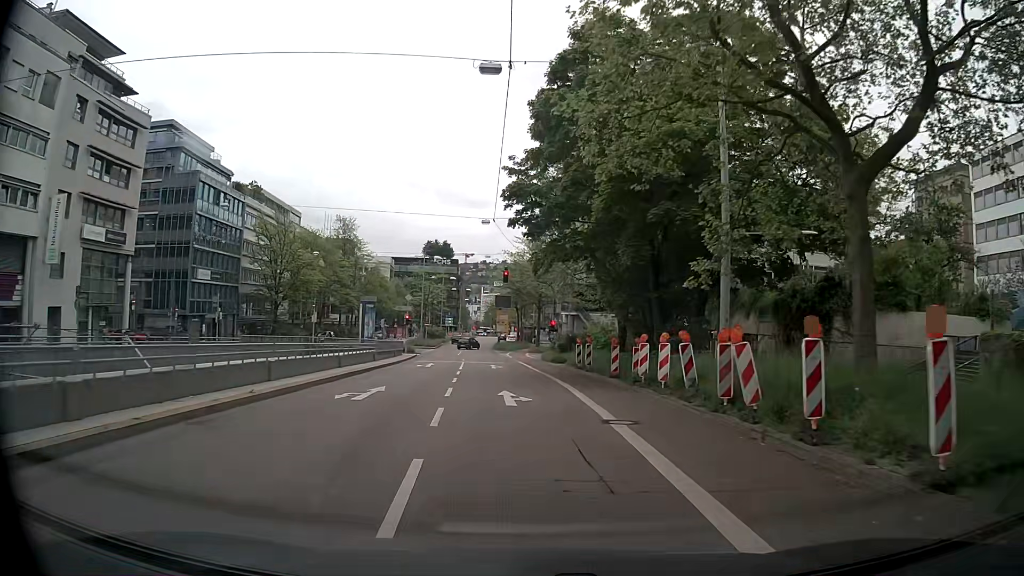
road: secondary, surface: asphalt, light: Day
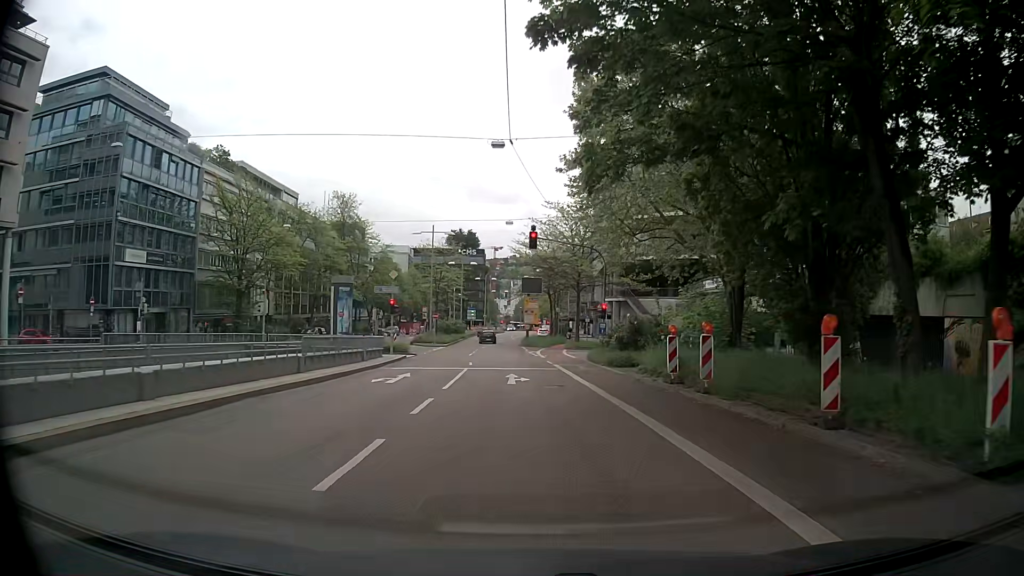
(-0.3, +17.1) m; -2°
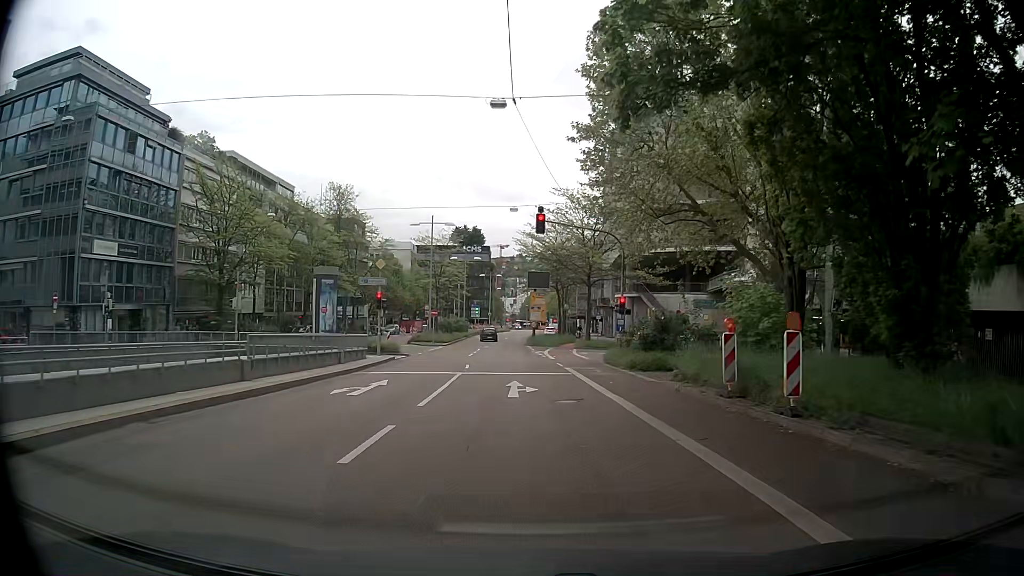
(0.0, +4.8) m; 0°
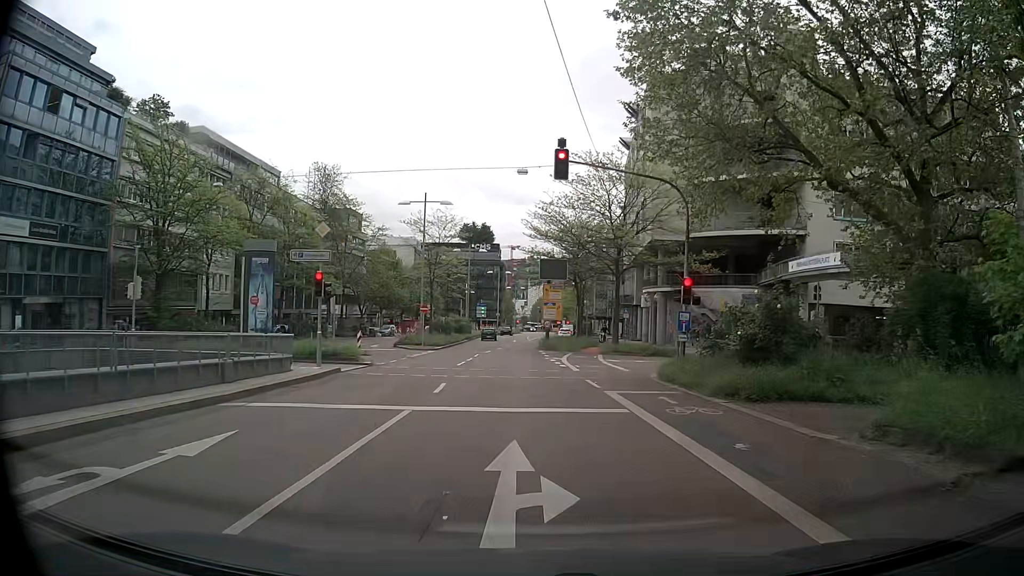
(-0.2, +11.1) m; -1°
